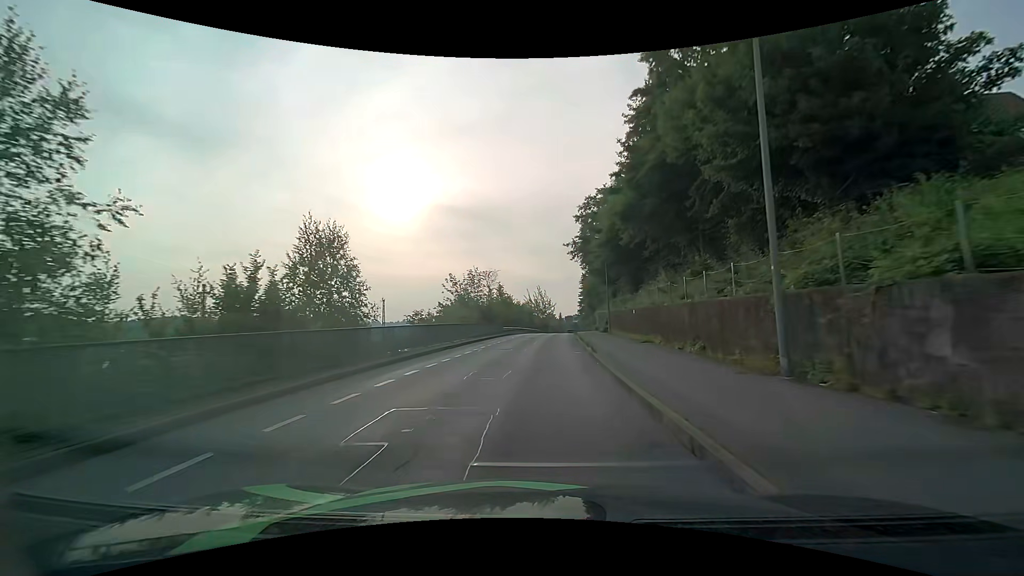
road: residential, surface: asphalt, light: Day
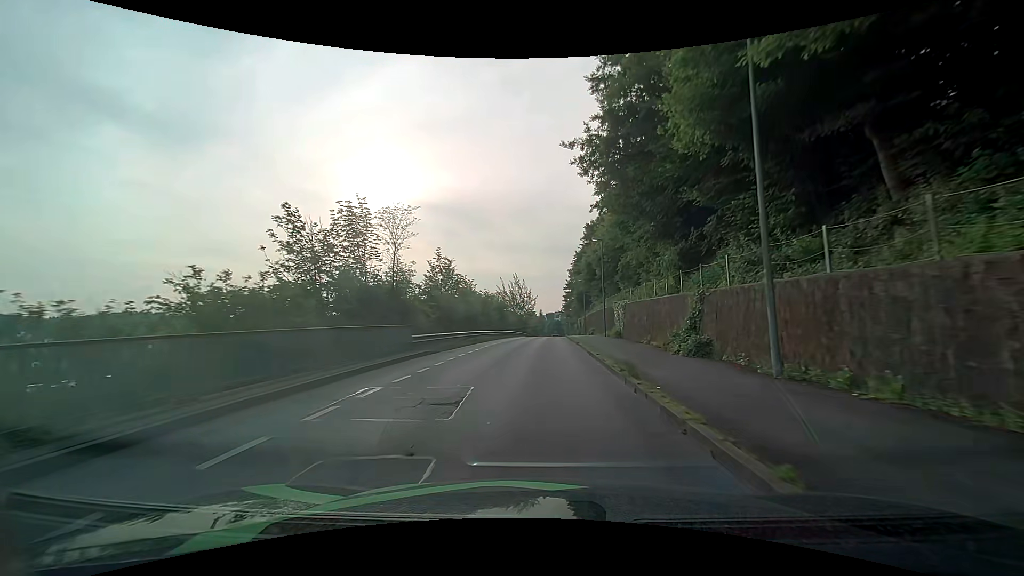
(+0.5, +29.9) m; +2°
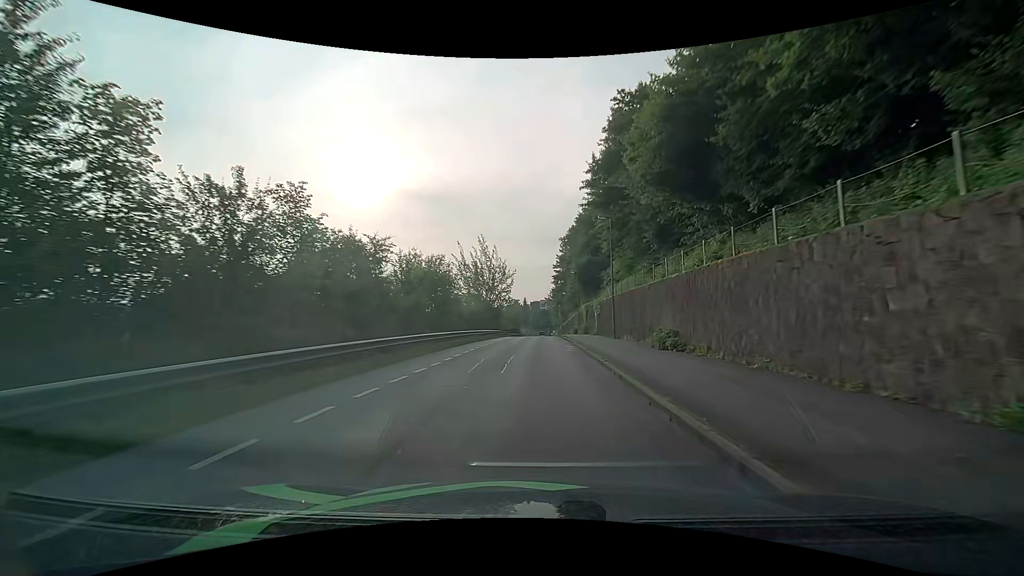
(+0.8, +38.4) m; +2°
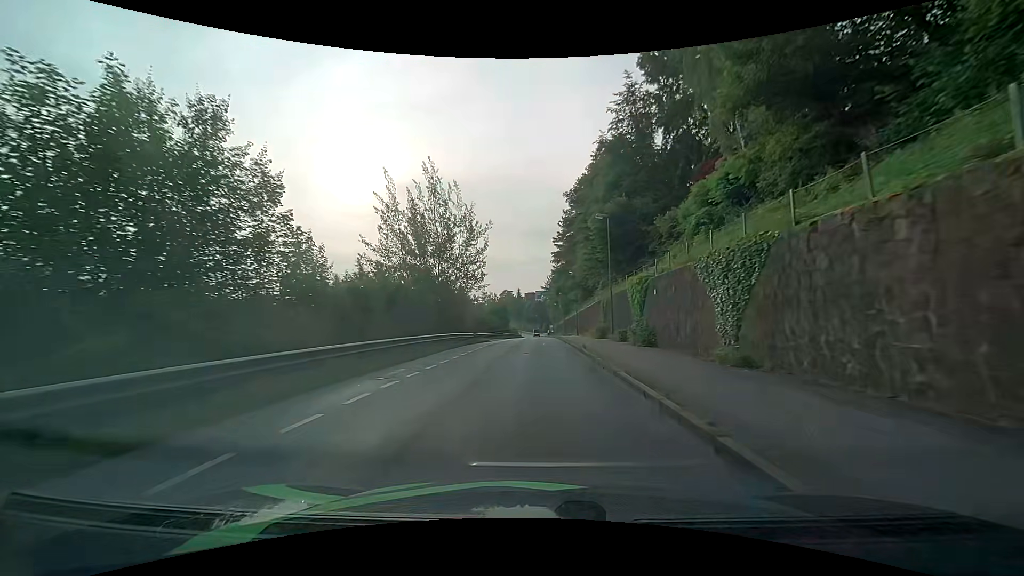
(+0.3, +30.9) m; +1°
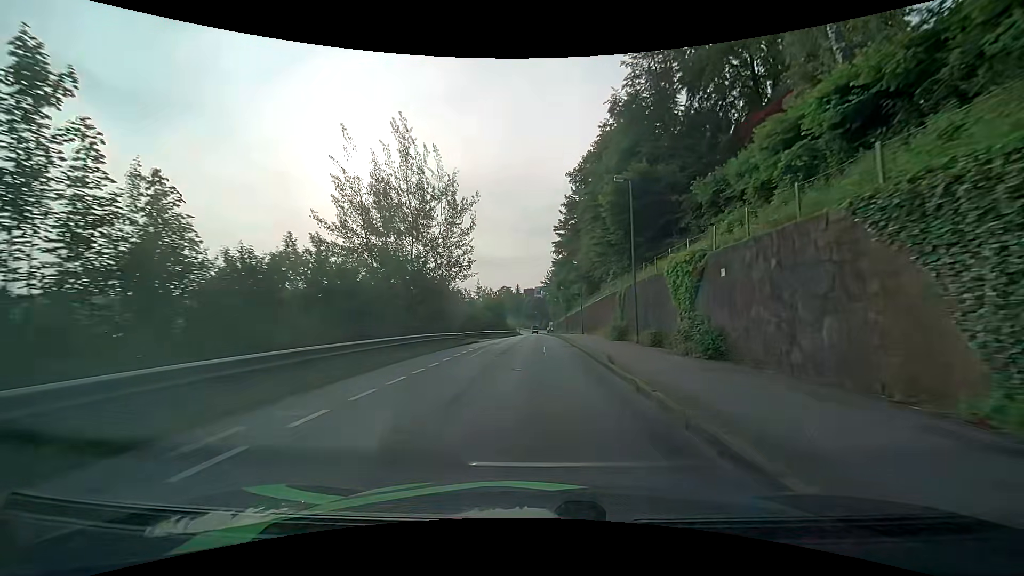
(0.0, +7.8) m; 0°
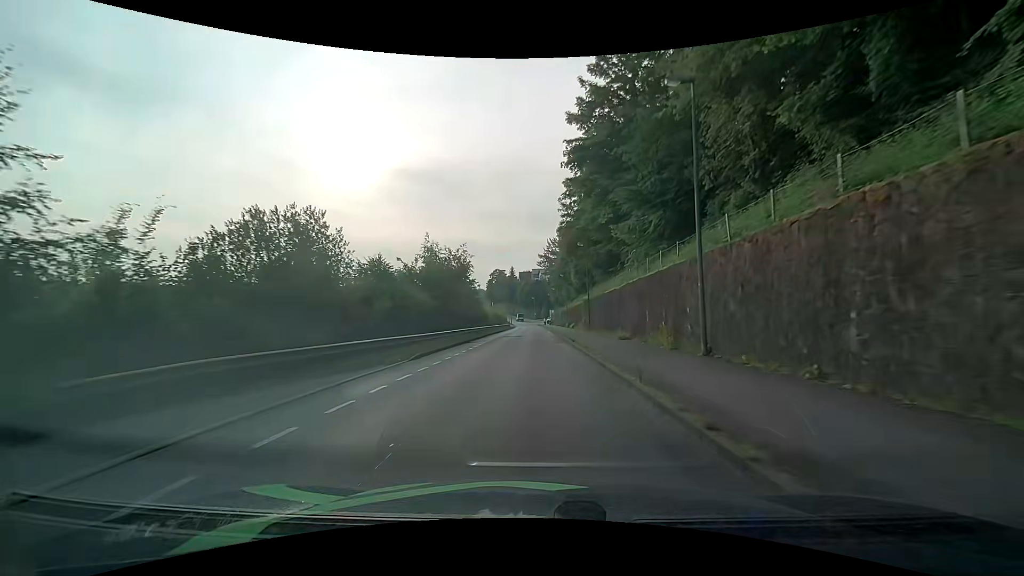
(+0.1, +39.4) m; 0°
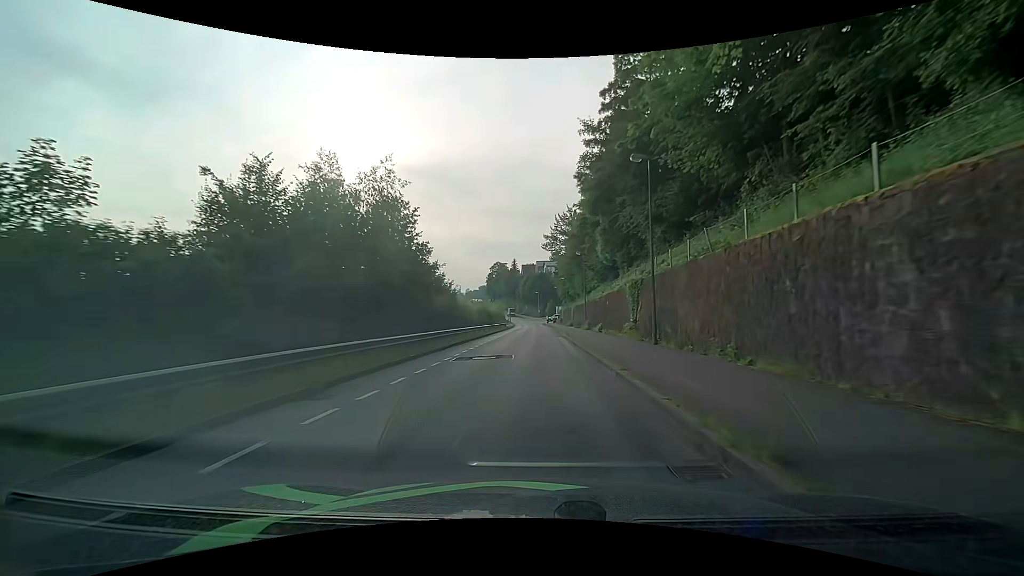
(-0.2, +23.3) m; 0°
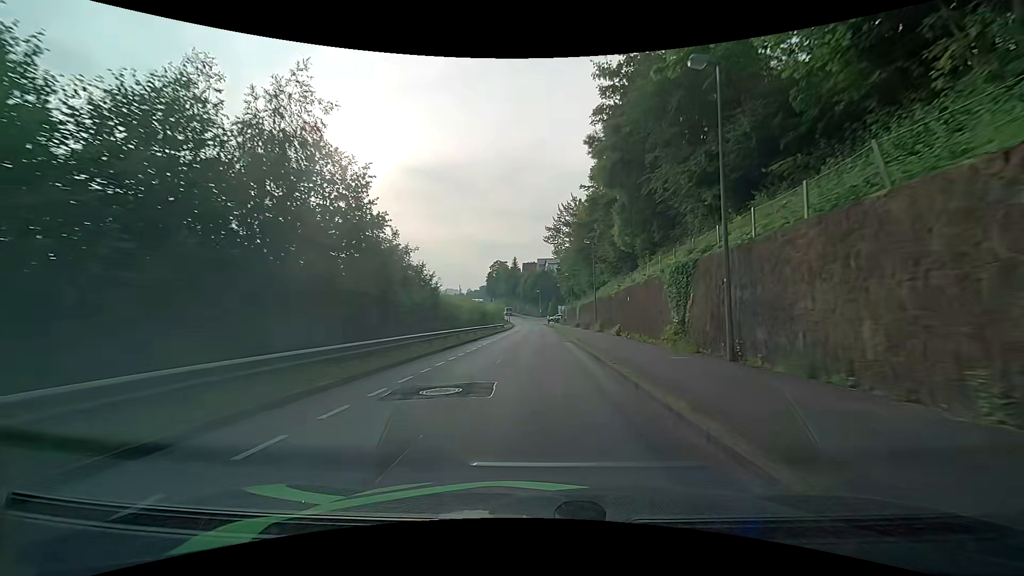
(0.0, +7.8) m; 0°
(0, +10) (0, +20) (0, +30) (0, +40) (0, +50) (0, +60) (0, +70) (0, +80) (-1, +90) (-1, +100) m
